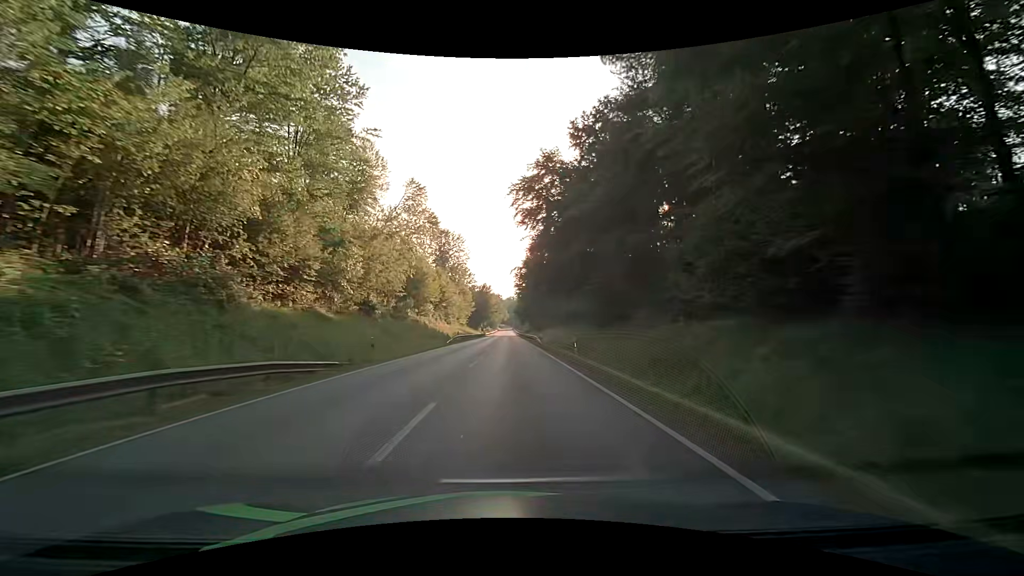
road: primary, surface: asphalt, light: Day
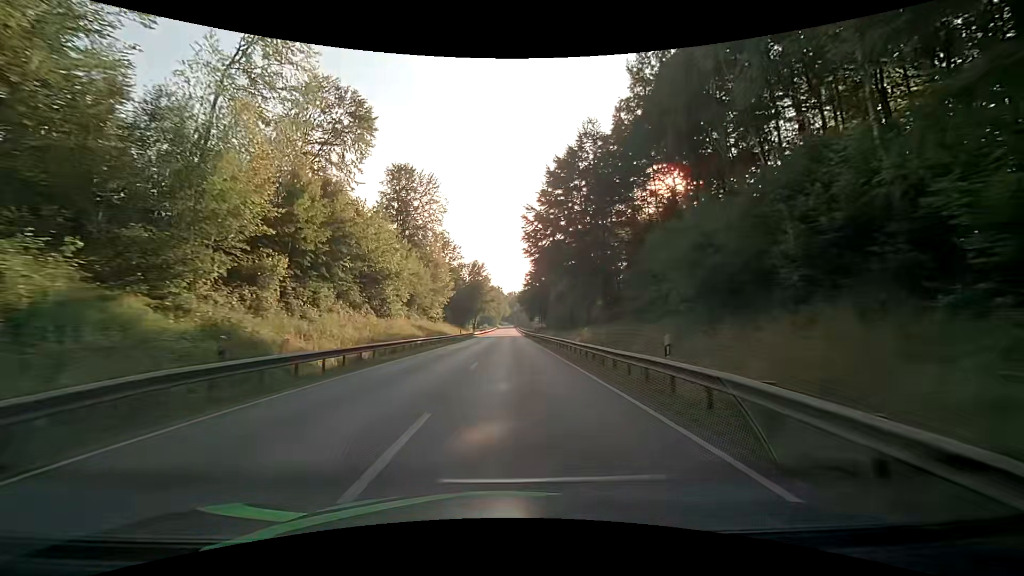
(+0.3, +49.3) m; 0°
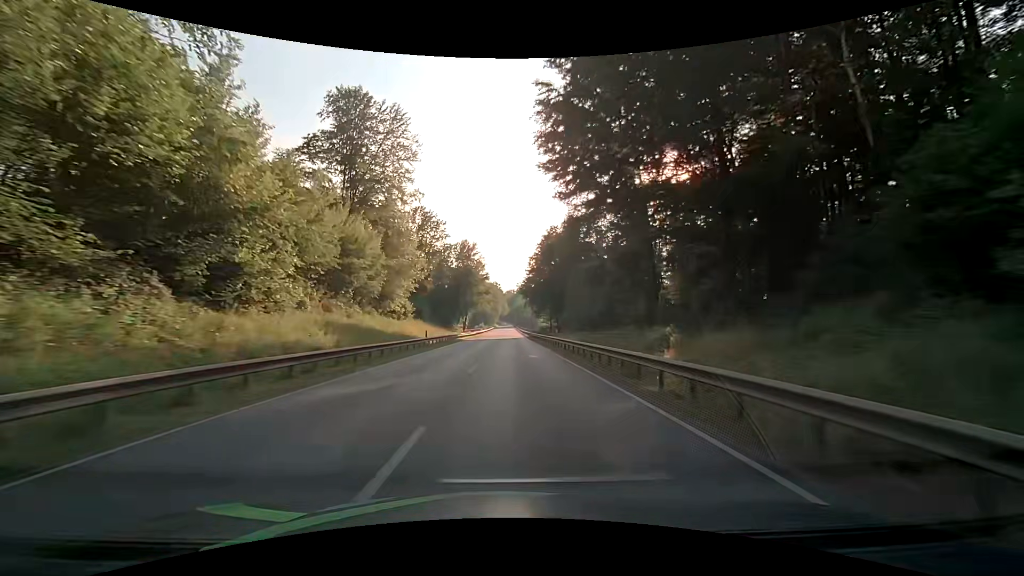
(+0.2, +25.0) m; +1°
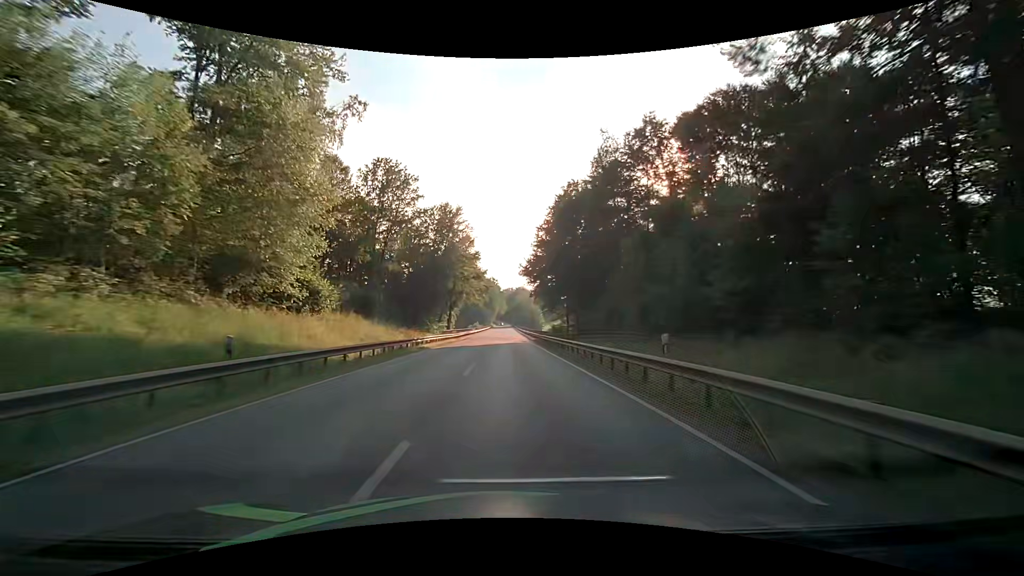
(0.0, +24.9) m; 0°
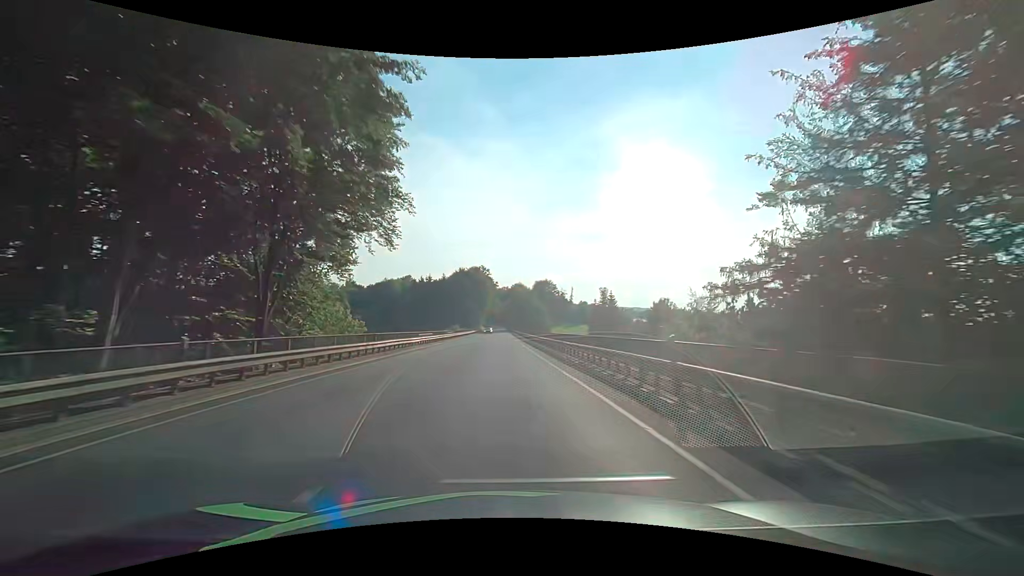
(+0.1, +61.3) m; 0°
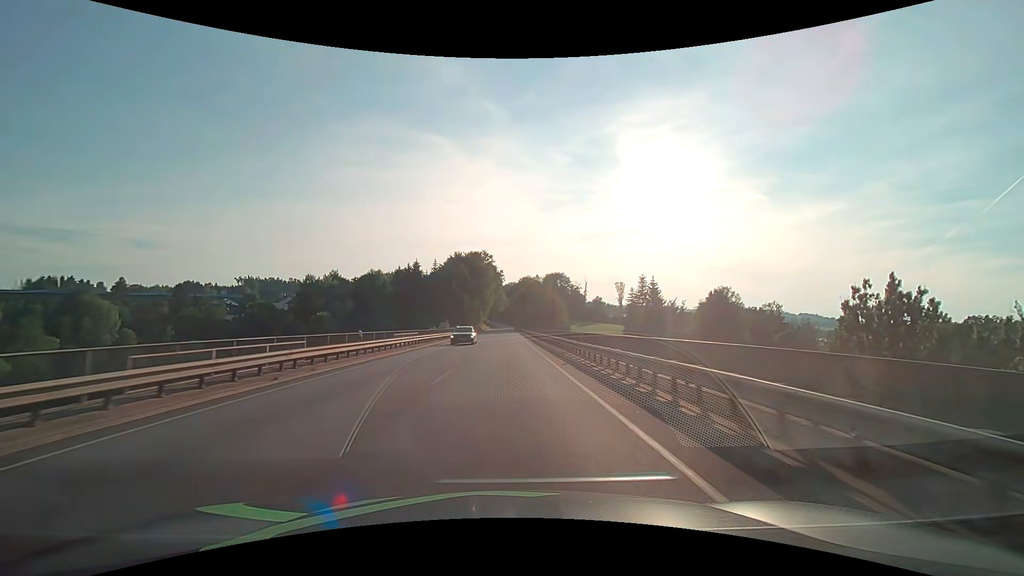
(-0.1, +36.3) m; -1°
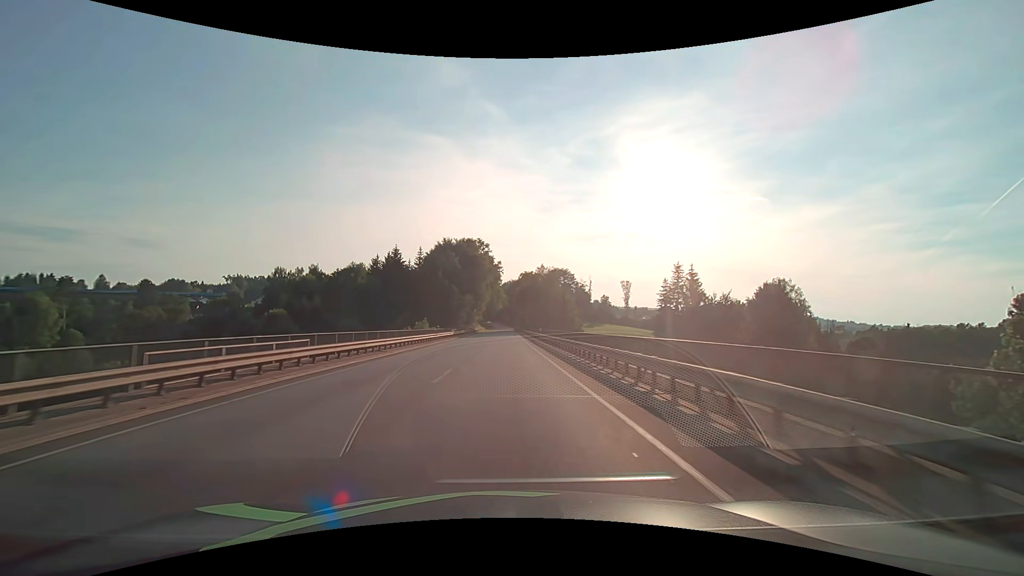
(0.0, +23.9) m; 0°
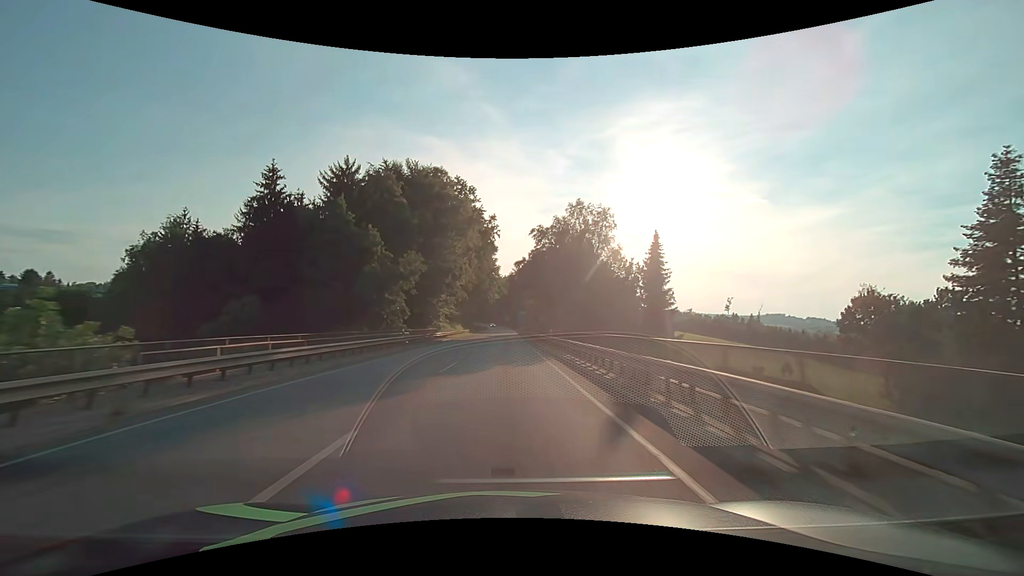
(+0.3, +58.8) m; 0°
(0, +10) (0, +20) (0, +30) (0, +40) (0, +50) (0, +60) (0, +70) (0, +80) (0, +90) (0, +100) m
